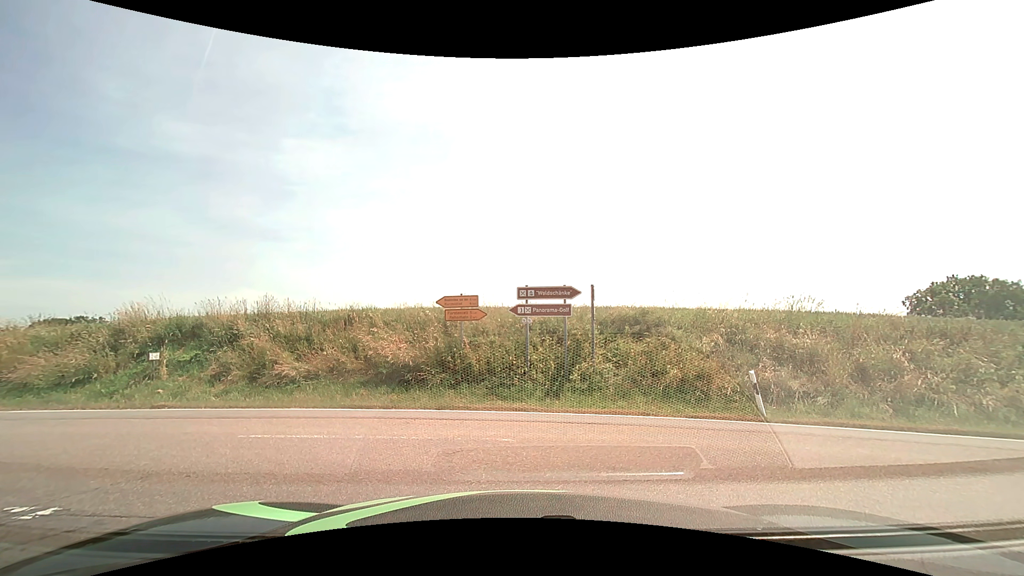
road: unclassified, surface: asphalt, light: Day
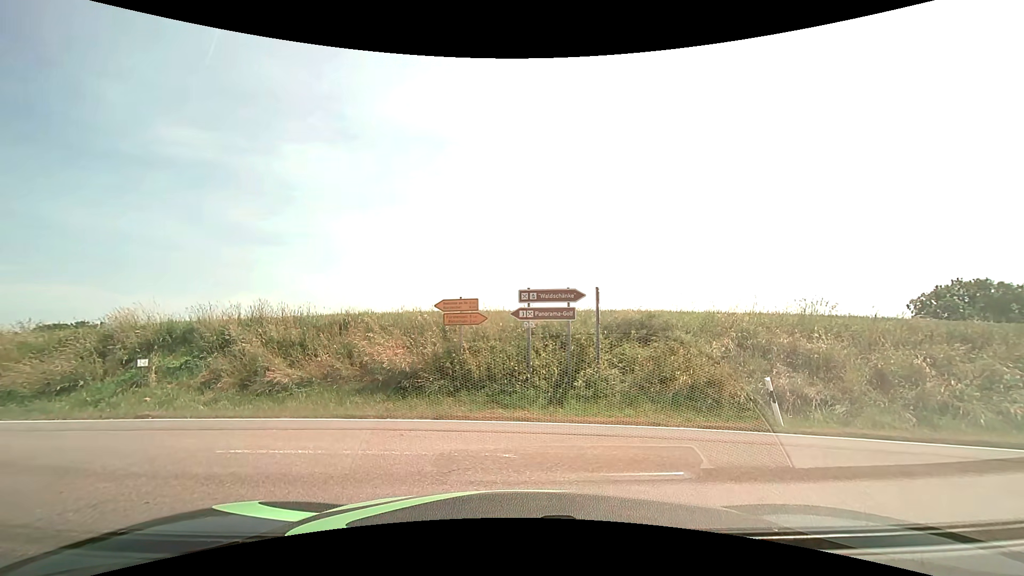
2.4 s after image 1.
(0.0, +0.6) m; 0°
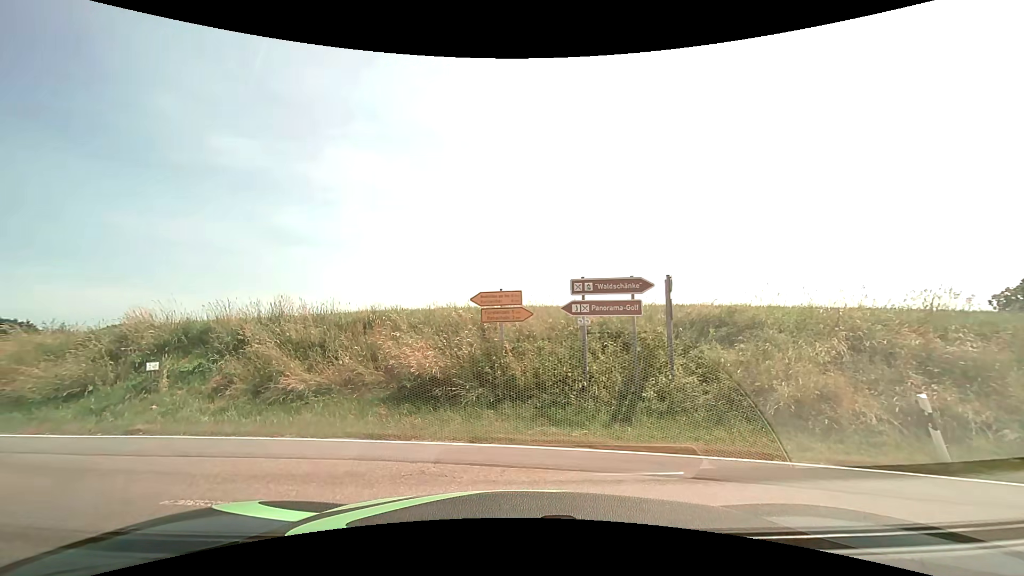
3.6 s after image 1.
(-0.1, +2.4) m; -6°
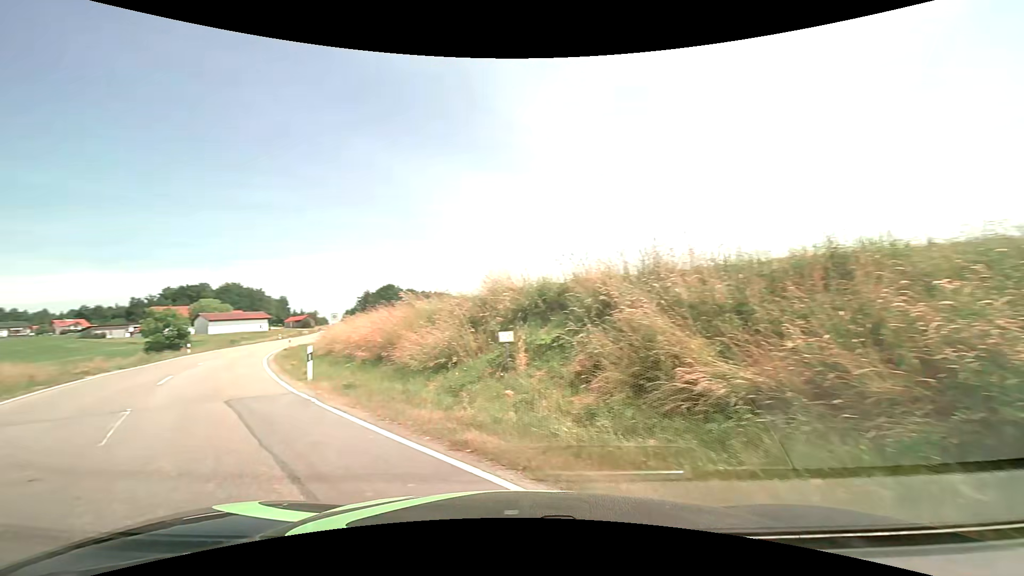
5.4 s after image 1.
(-1.6, +6.2) m; -37°
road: tertiary
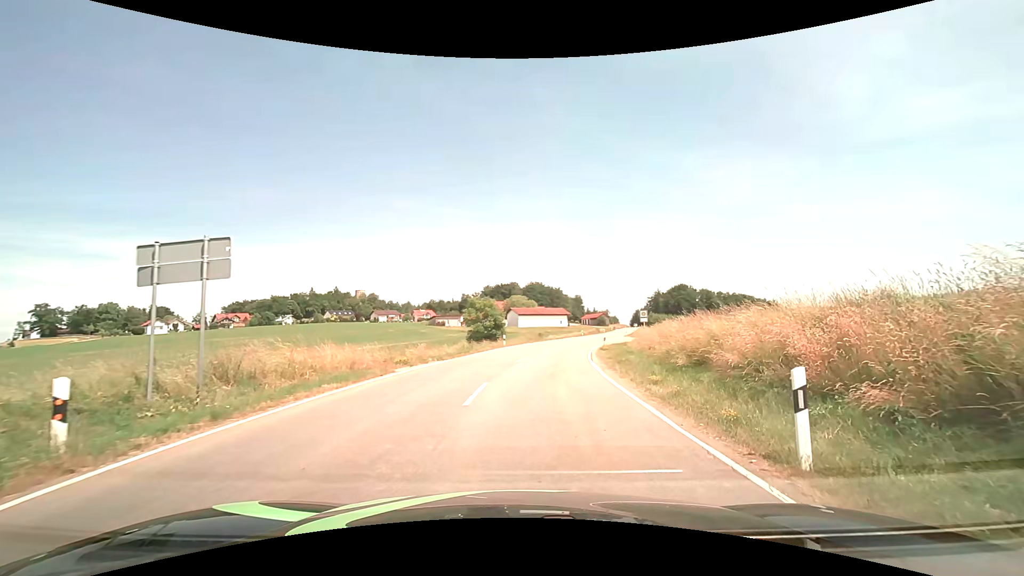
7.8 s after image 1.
(-5.2, +9.1) m; -34°
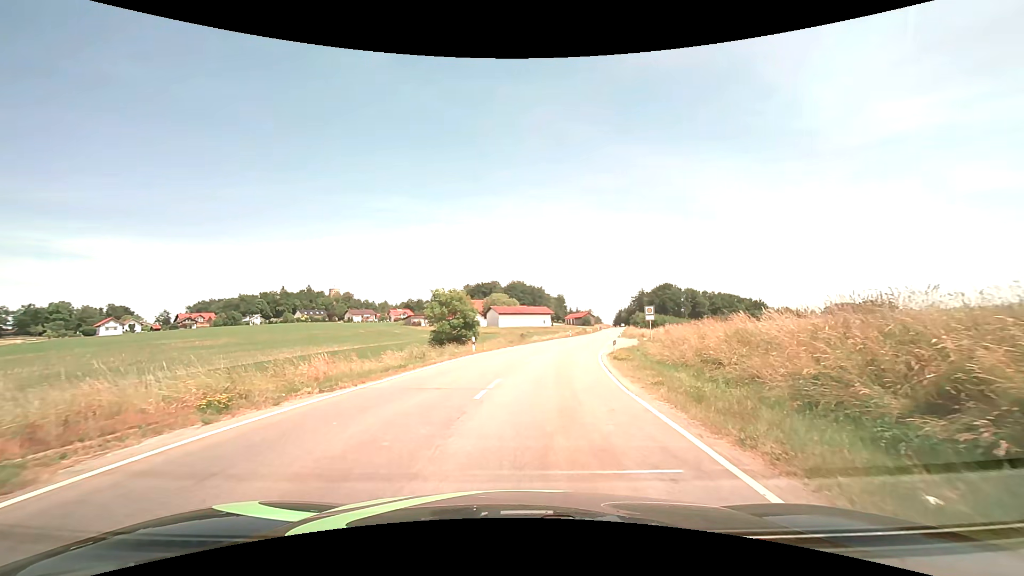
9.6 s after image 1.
(+0.3, +11.7) m; +2°
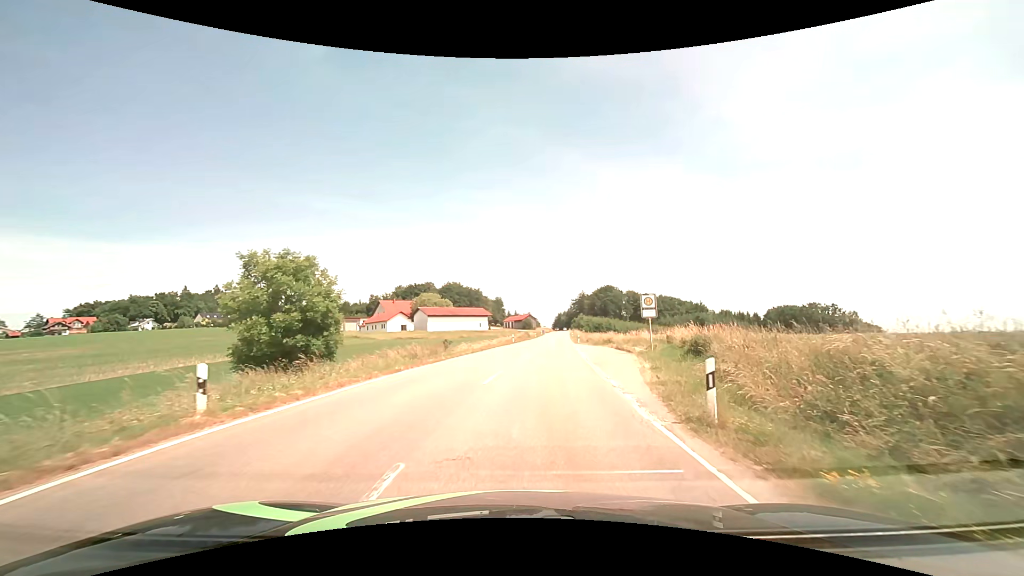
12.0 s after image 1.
(+1.2, +20.7) m; +7°
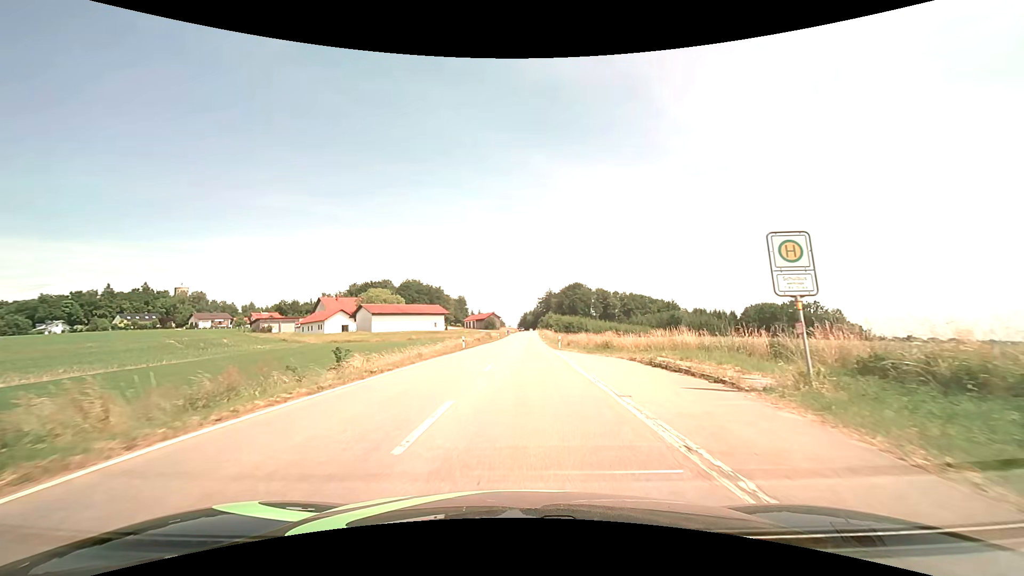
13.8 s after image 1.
(+0.9, +19.5) m; +4°
(0, +10) (0, +20) (+1, +30) (+1, +40) (+1, +50) (+2, +60) (+2, +70) (+2, +80) (+2, +90) (+3, +100) m
